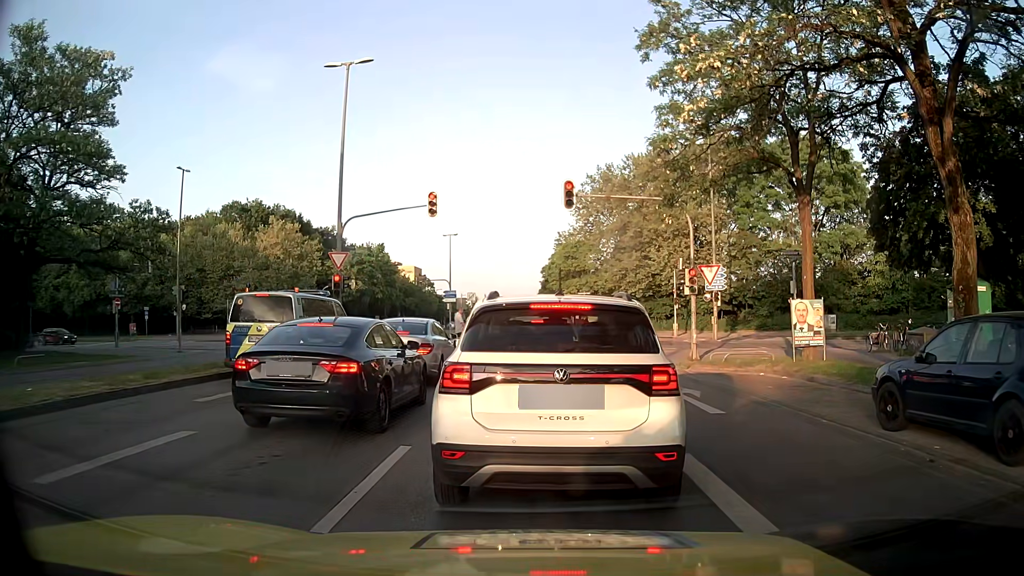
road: secondary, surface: asphalt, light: Day
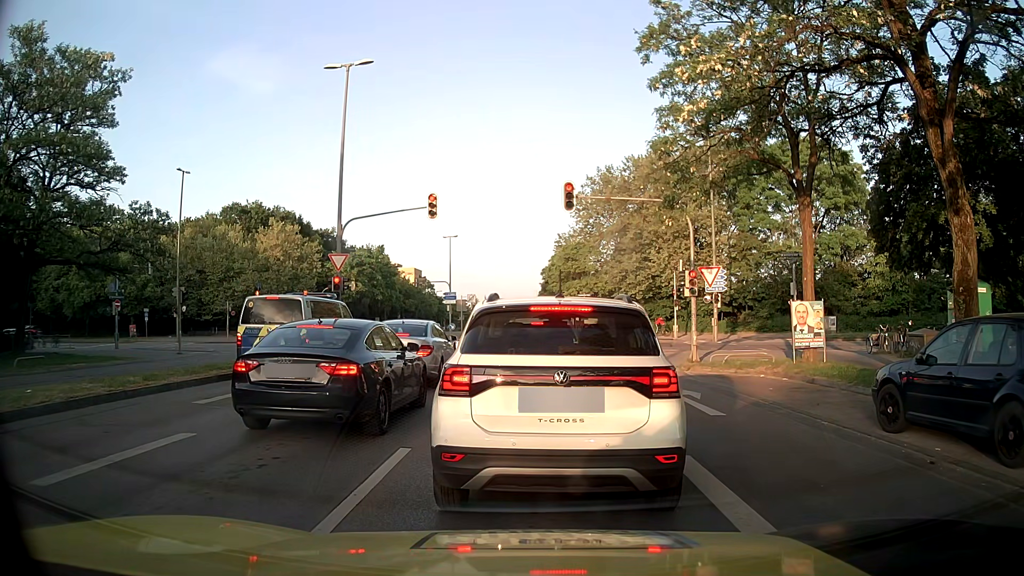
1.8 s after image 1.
(0.0, +0.1) m; 0°
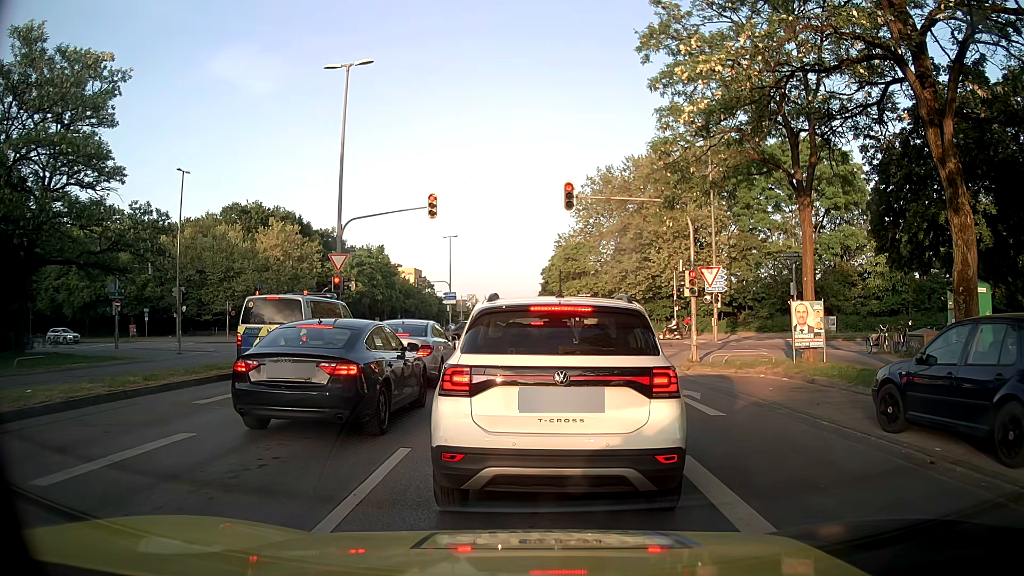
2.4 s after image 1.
(0.0, 0.0) m; 0°
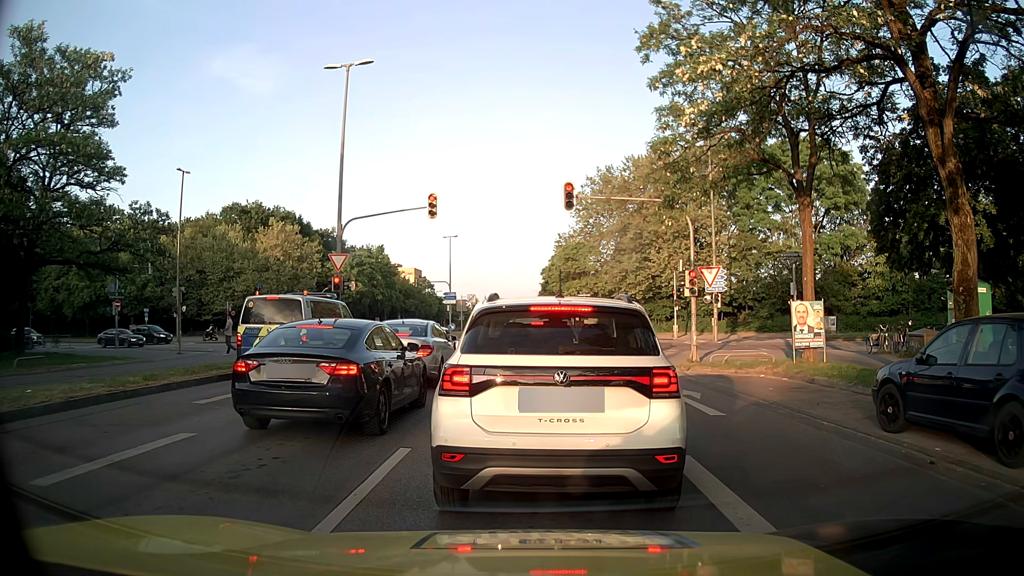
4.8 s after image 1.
(0.0, 0.0) m; 0°
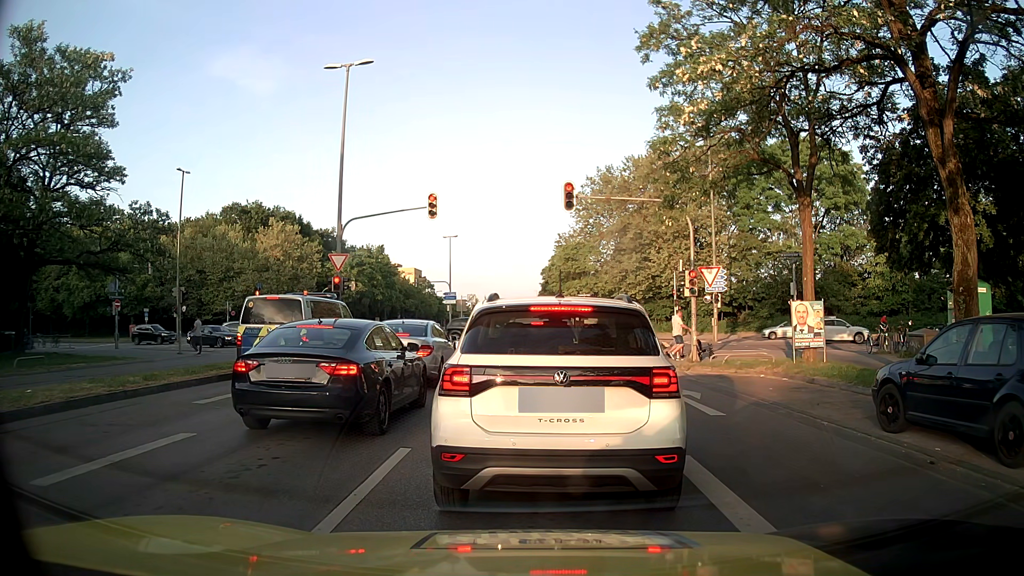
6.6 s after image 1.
(0.0, 0.0) m; 0°
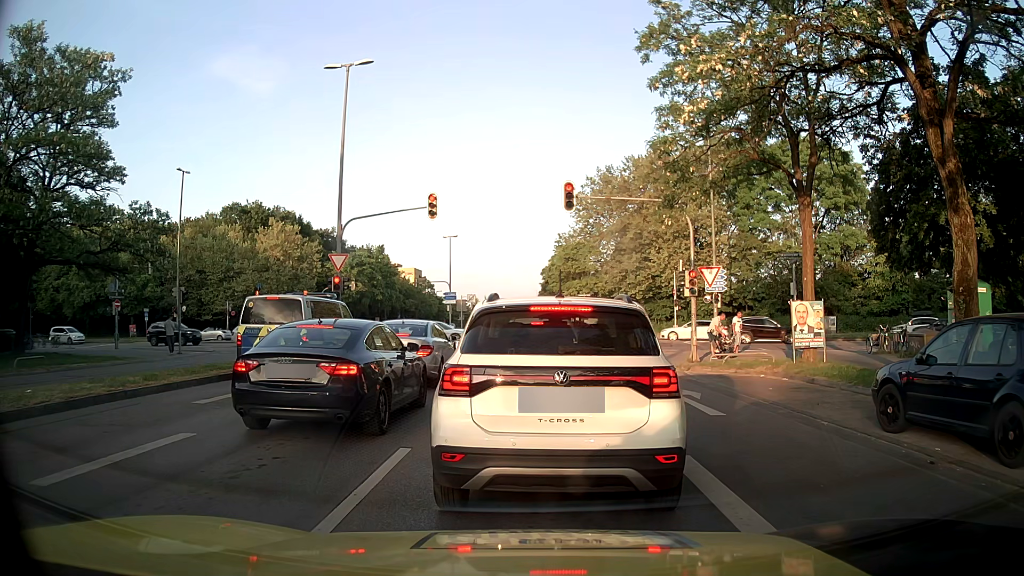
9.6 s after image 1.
(0.0, 0.0) m; 0°
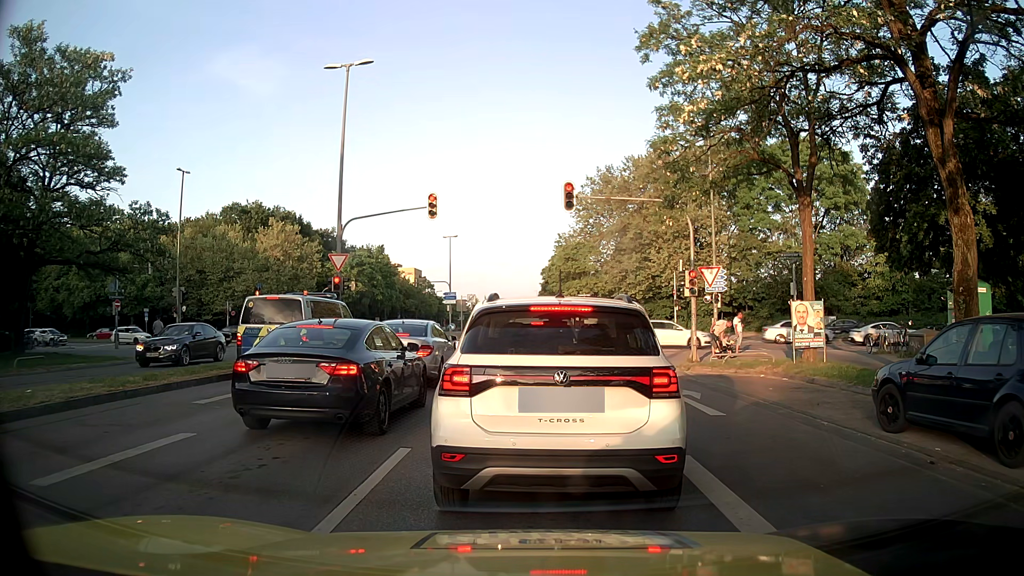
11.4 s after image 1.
(0.0, 0.0) m; 0°
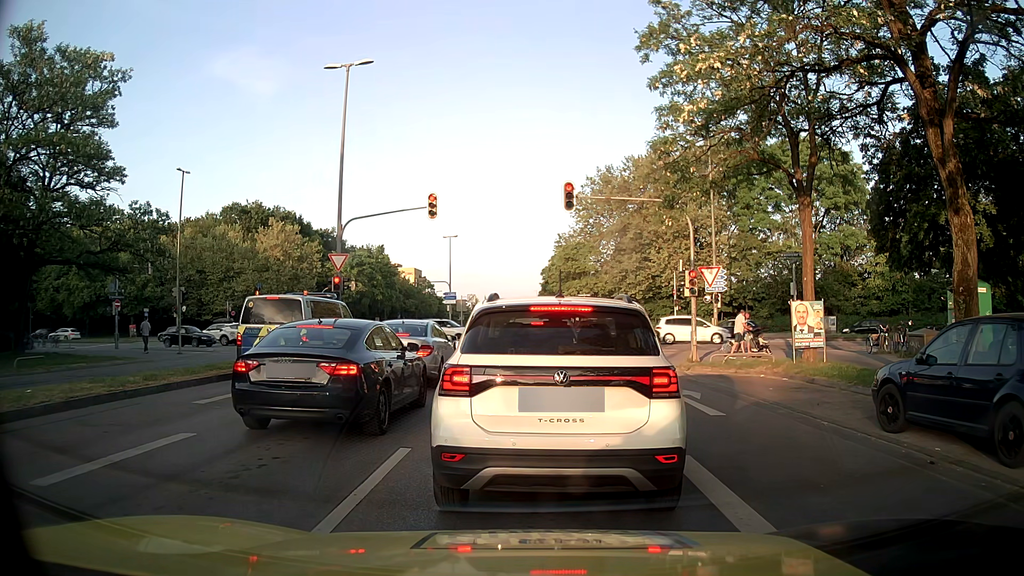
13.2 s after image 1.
(0.0, 0.0) m; 0°
(+1, +10) (+1, +20) (+2, +30) (+3, +40) (+3, +50) (+4, +60) (+5, +70) (+5, +80) (+5, +90) (+6, +100) m
